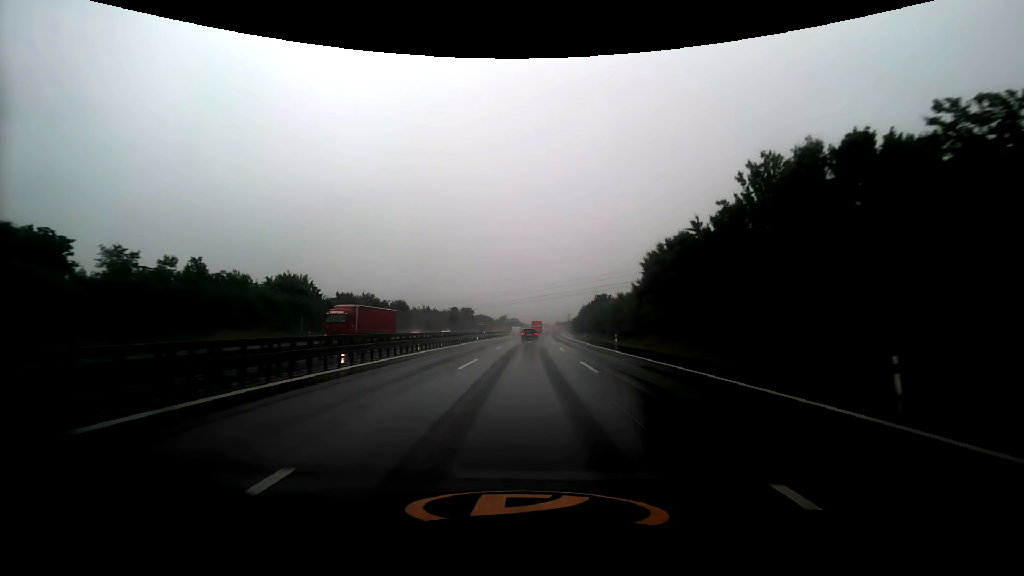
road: motorway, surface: asphalt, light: Day
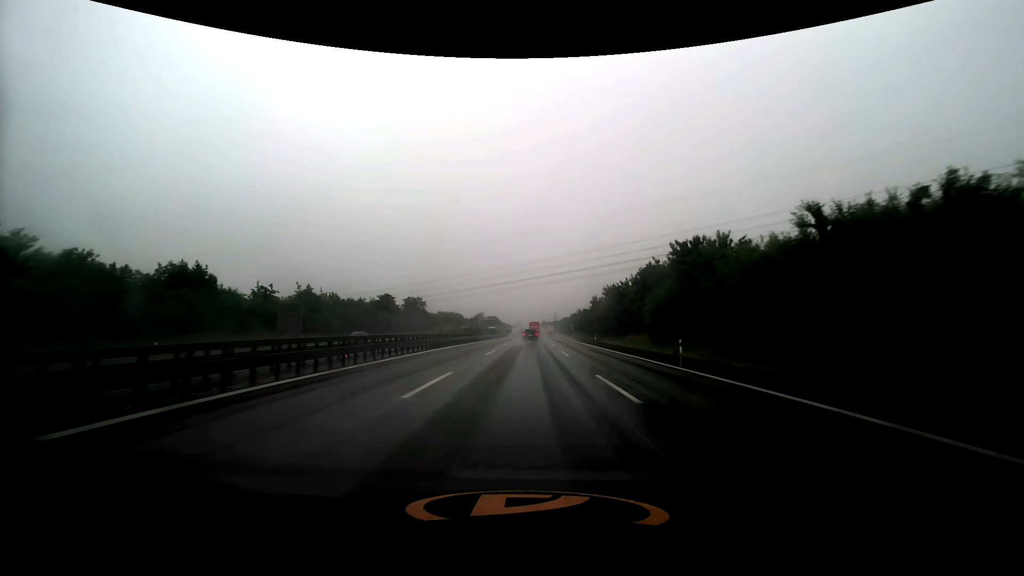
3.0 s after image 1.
(+1.4, +79.5) m; +2°
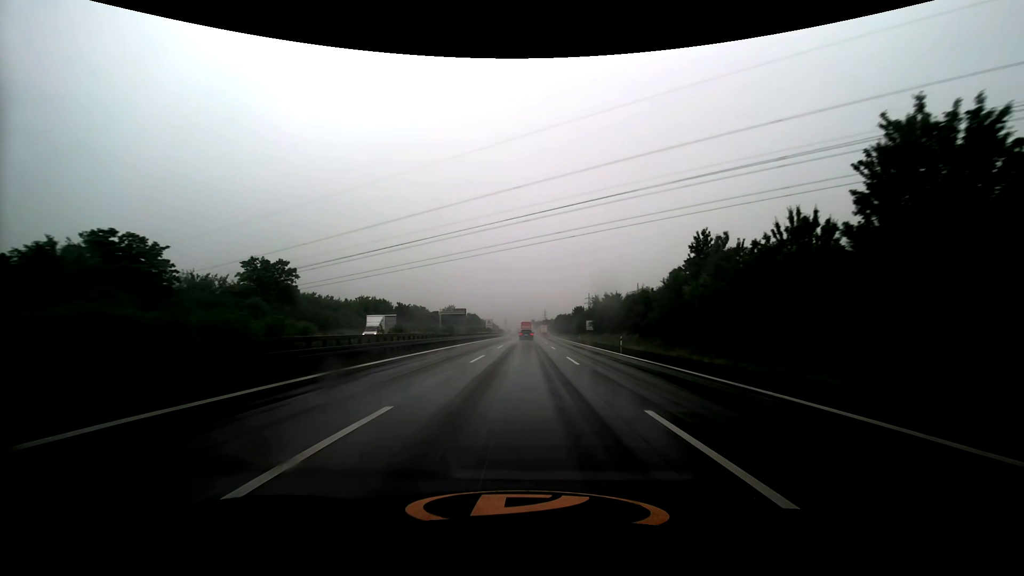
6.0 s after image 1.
(+1.2, +79.5) m; +1°
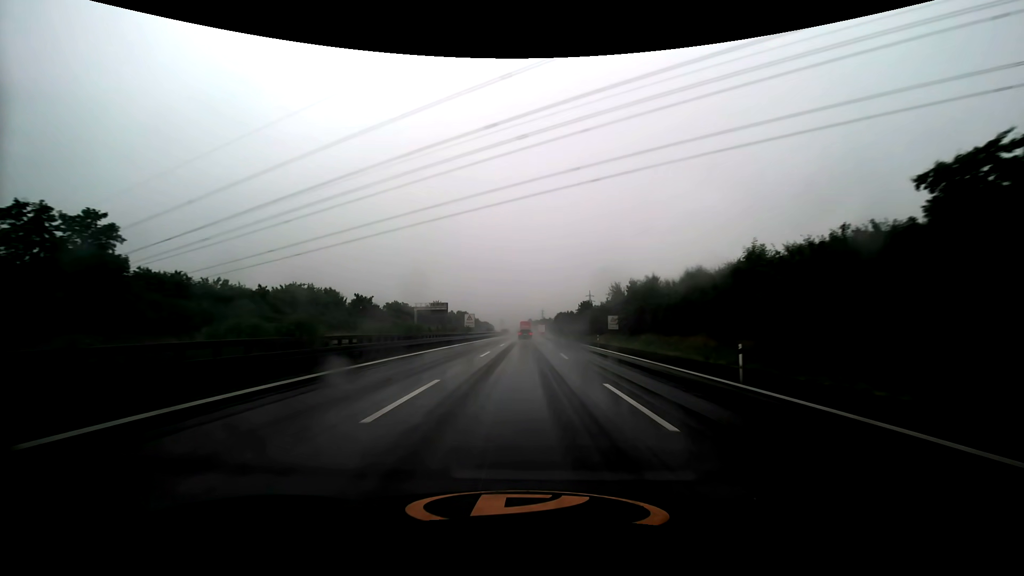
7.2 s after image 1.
(+0.1, +31.8) m; 0°
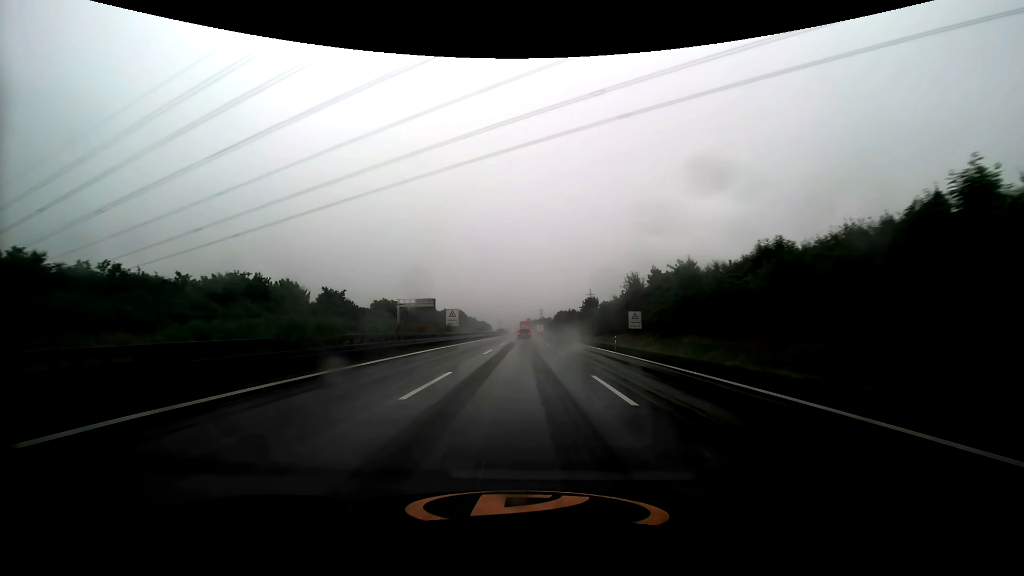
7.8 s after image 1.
(0.0, +15.9) m; 0°
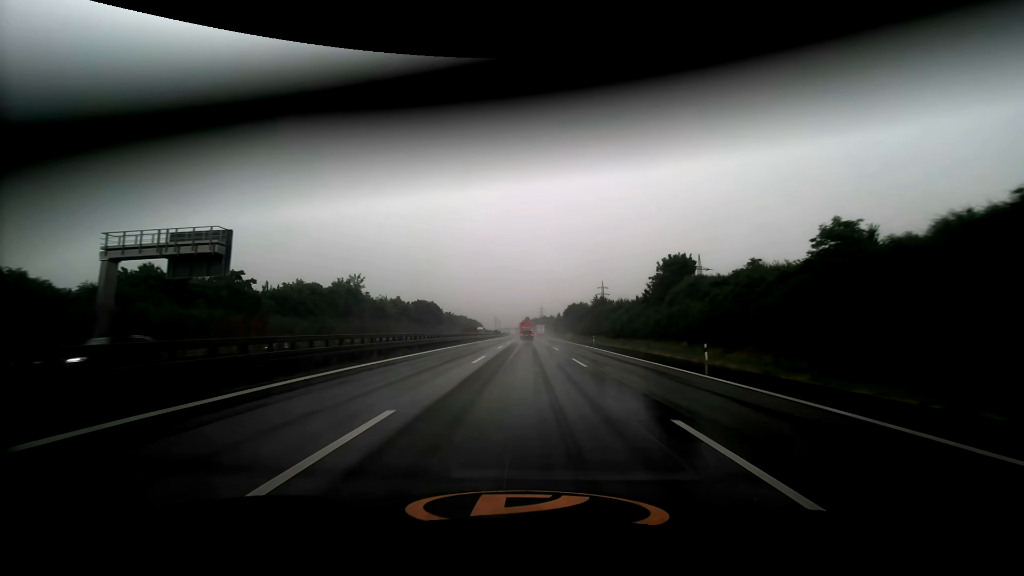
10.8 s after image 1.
(0.0, +79.7) m; 0°
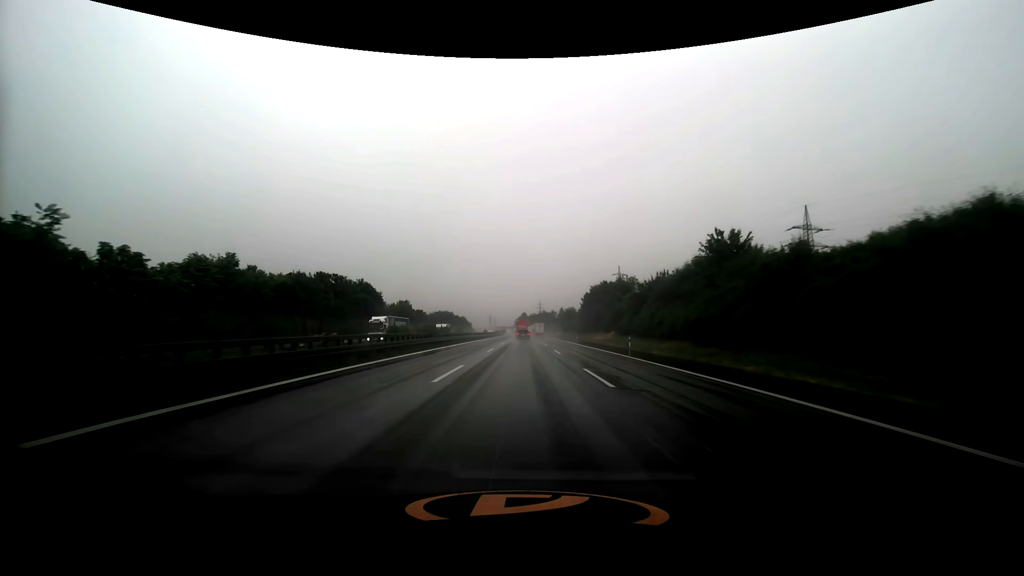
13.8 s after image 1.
(+0.3, +80.0) m; 0°
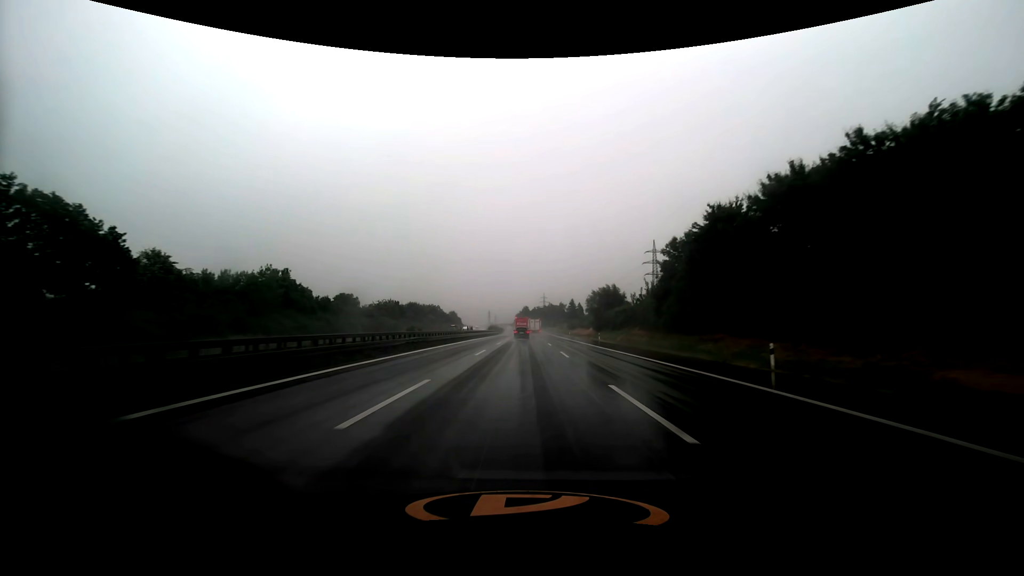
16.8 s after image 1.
(0.0, +78.4) m; 0°
(0, +10) (0, +20) (0, +30) (0, +40) (0, +50) (0, +60) (0, +70) (0, +80) (0, +90) (0, +100) m
